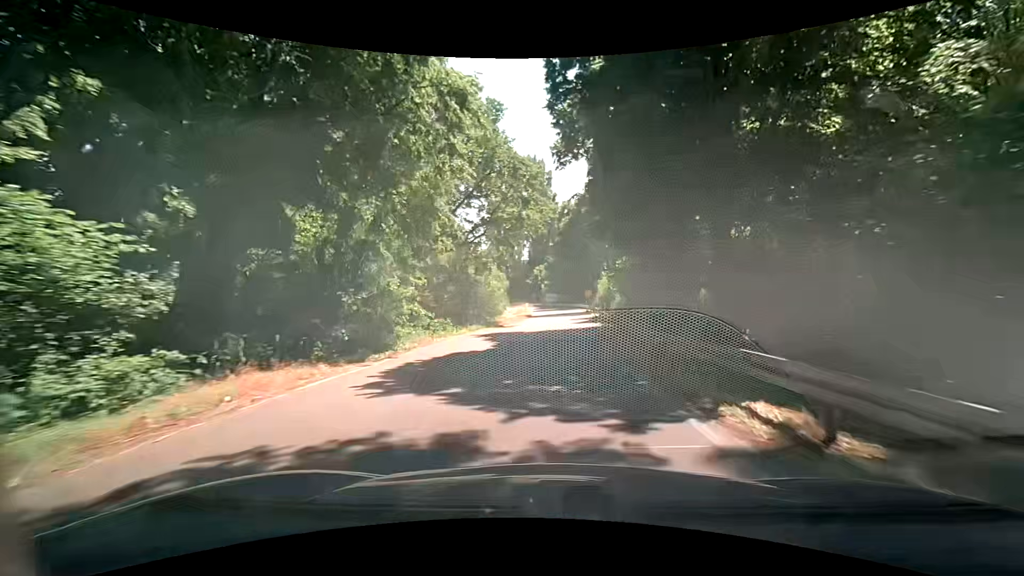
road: secondary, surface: asphalt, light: Day
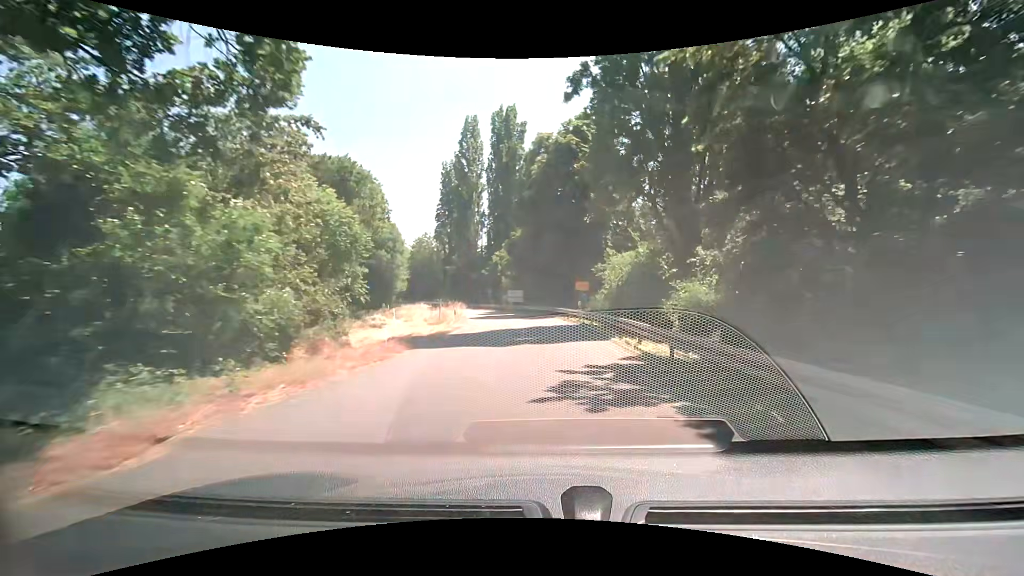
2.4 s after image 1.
(+1.7, +33.6) m; +5°
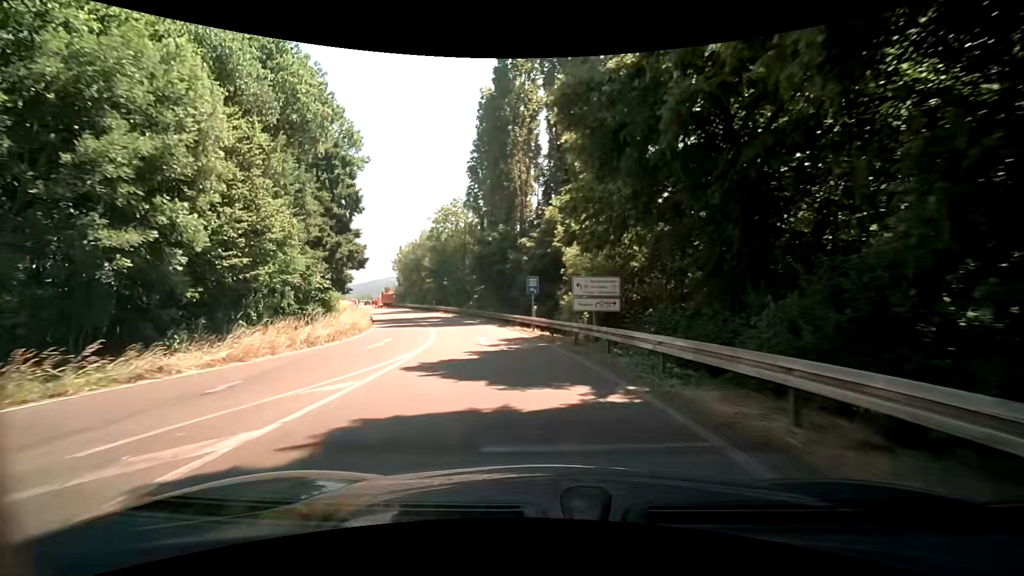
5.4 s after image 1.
(-2.2, +41.4) m; -9°
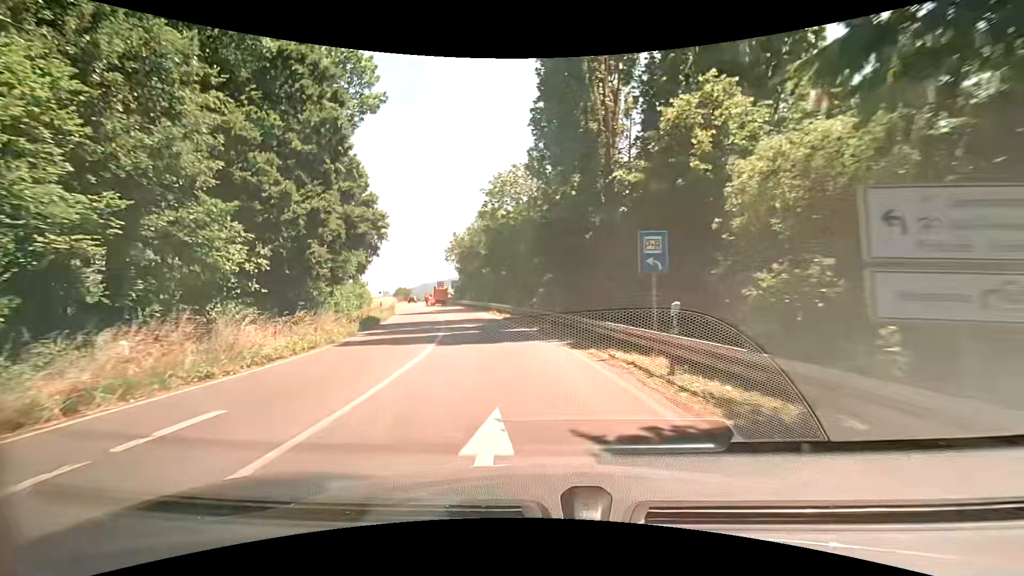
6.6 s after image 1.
(-1.2, +16.1) m; -8°
